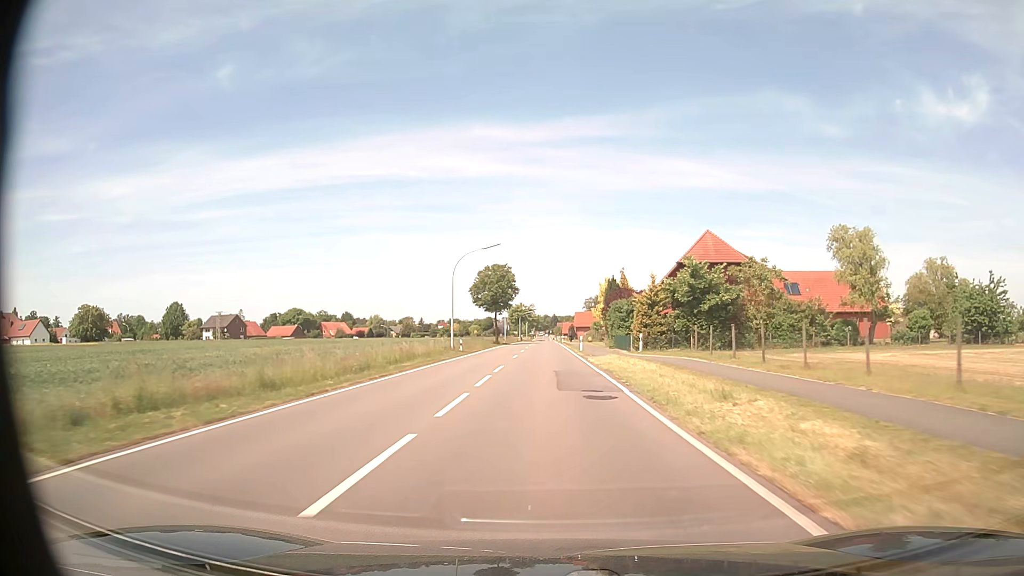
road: tertiary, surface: asphalt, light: Day
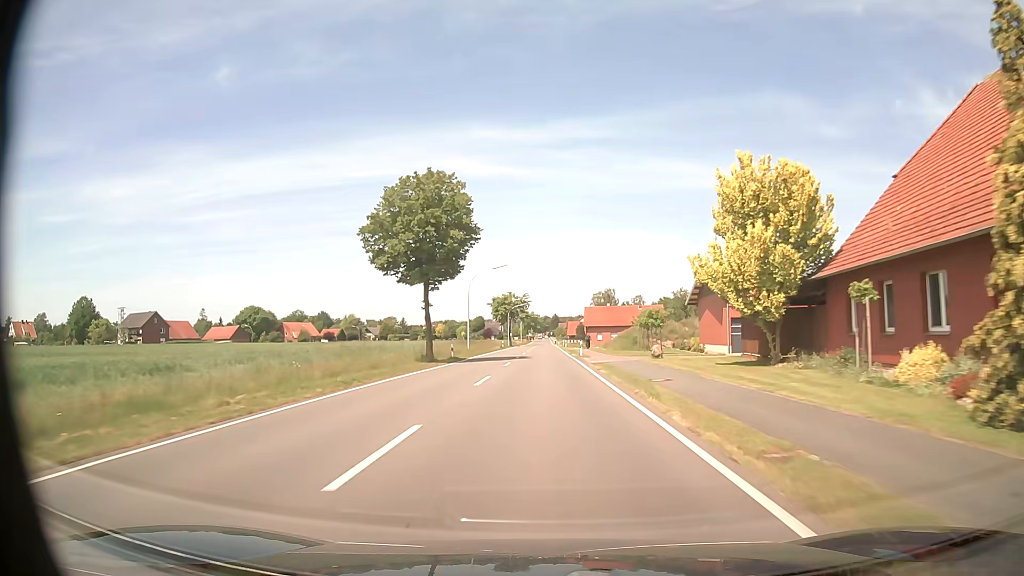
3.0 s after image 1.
(0.0, +54.9) m; 0°
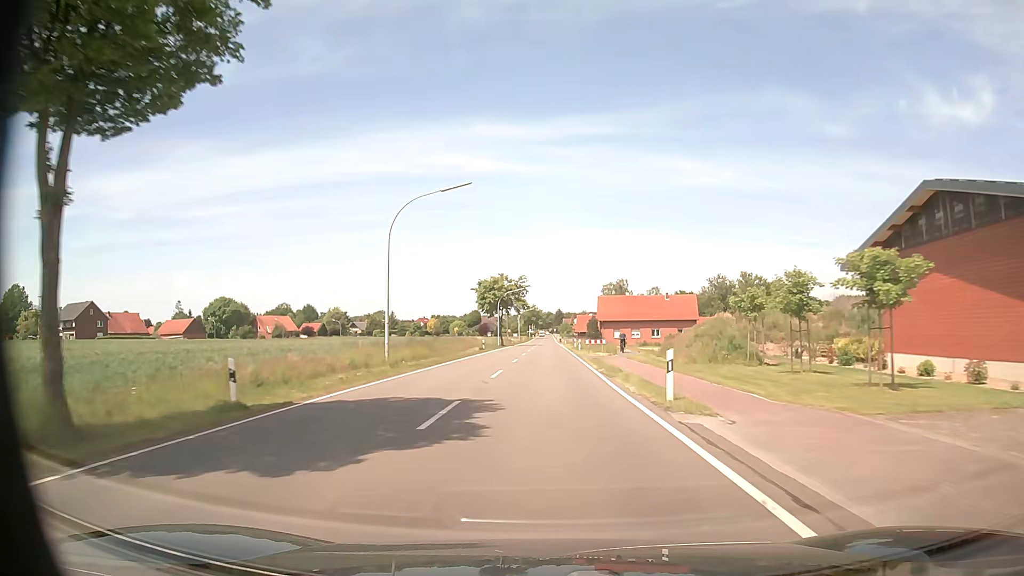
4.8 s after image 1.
(+0.1, +32.8) m; 0°
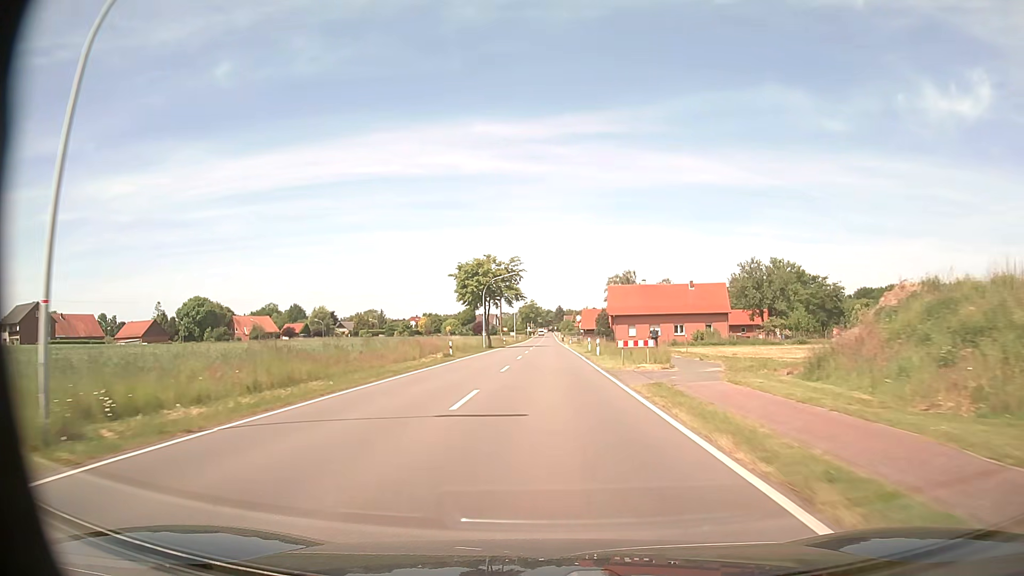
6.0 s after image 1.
(-0.1, +21.9) m; 0°
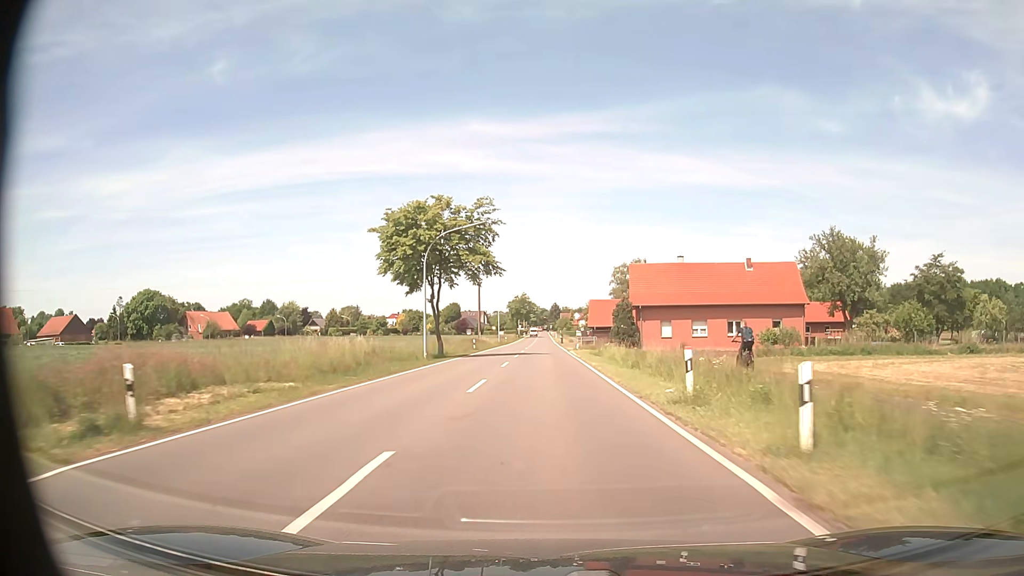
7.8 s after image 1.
(+0.2, +33.0) m; +1°
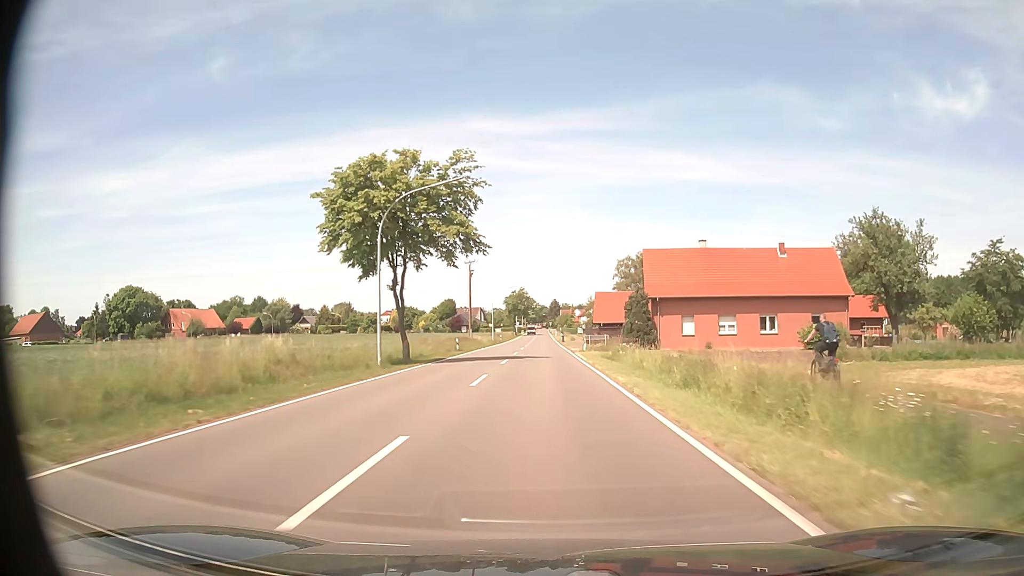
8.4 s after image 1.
(0.0, +11.0) m; 0°
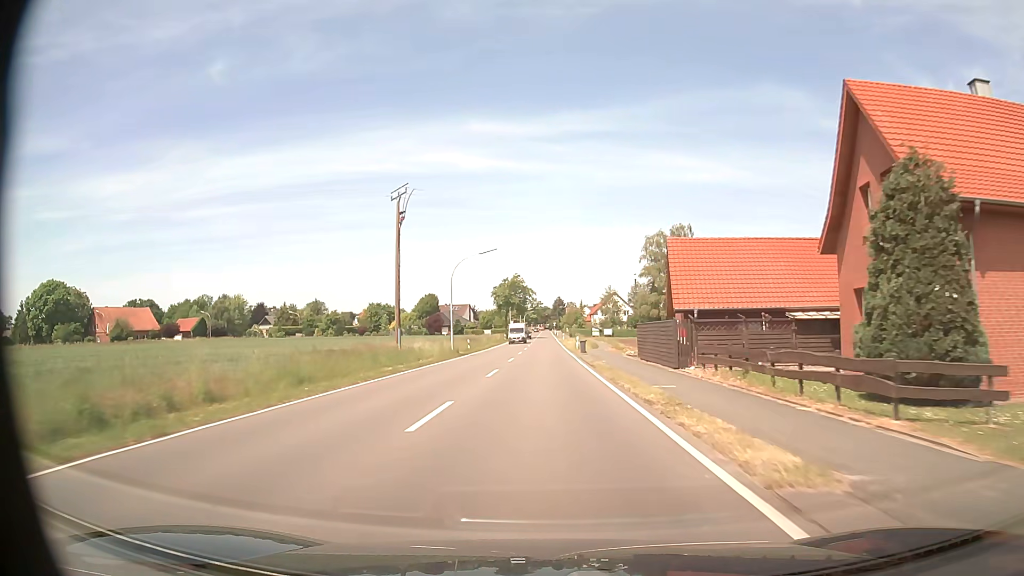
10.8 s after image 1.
(-0.2, +44.0) m; 0°
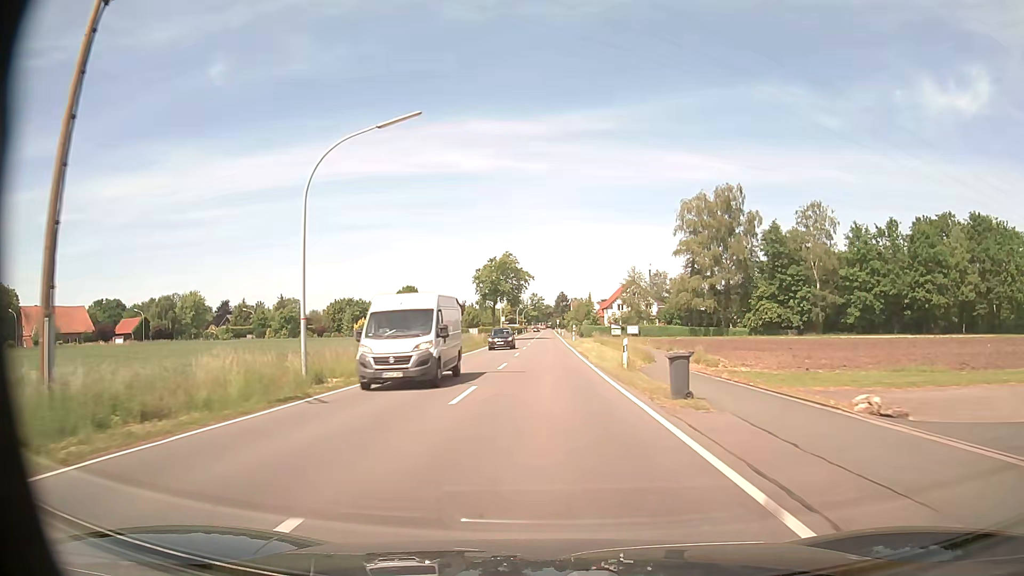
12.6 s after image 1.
(-0.1, +32.9) m; 0°
(0, +10) (0, +20) (0, +30) (0, +40) (0, +50) (0, +60) (0, +70) (0, +80) (-1, +90) (-1, +100) m
